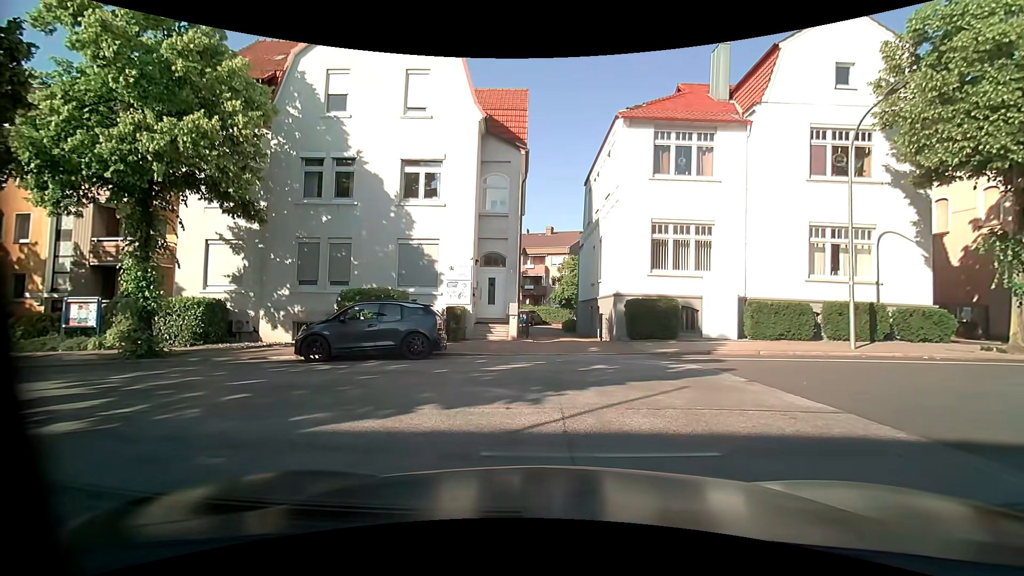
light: Day
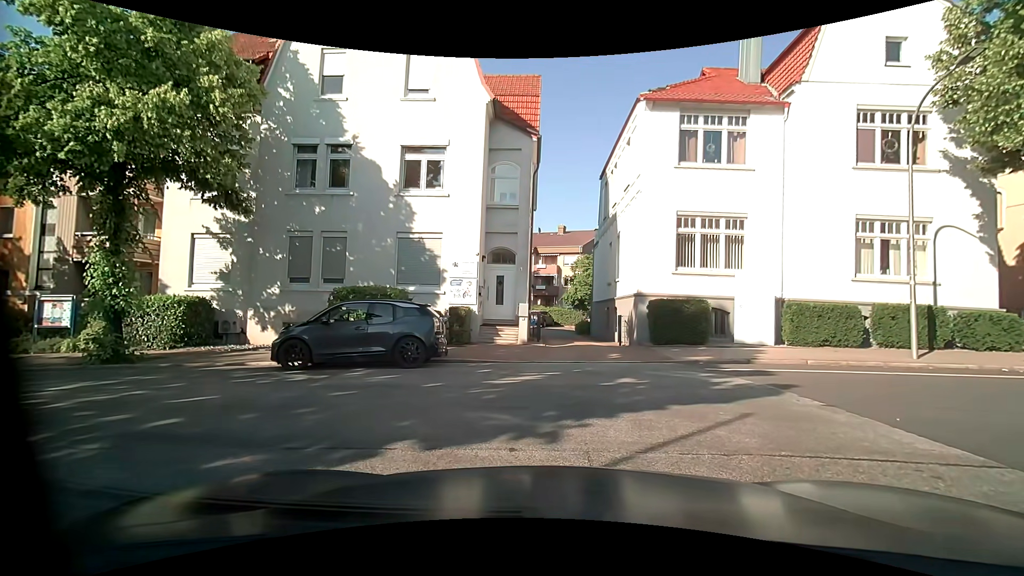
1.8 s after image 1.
(0.0, +1.8) m; 0°
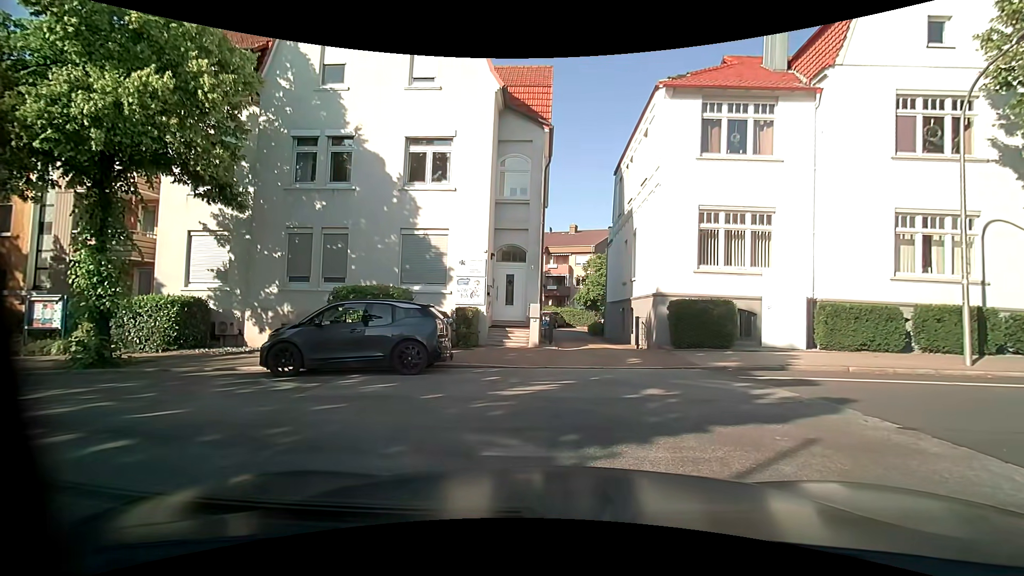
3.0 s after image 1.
(0.0, +1.0) m; 0°
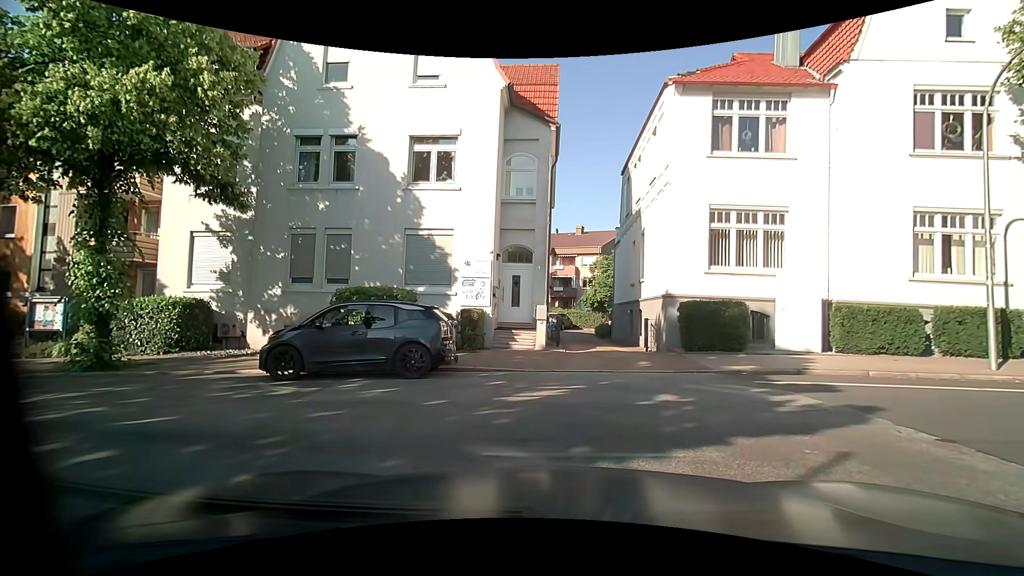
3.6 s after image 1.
(0.0, +0.4) m; 0°
